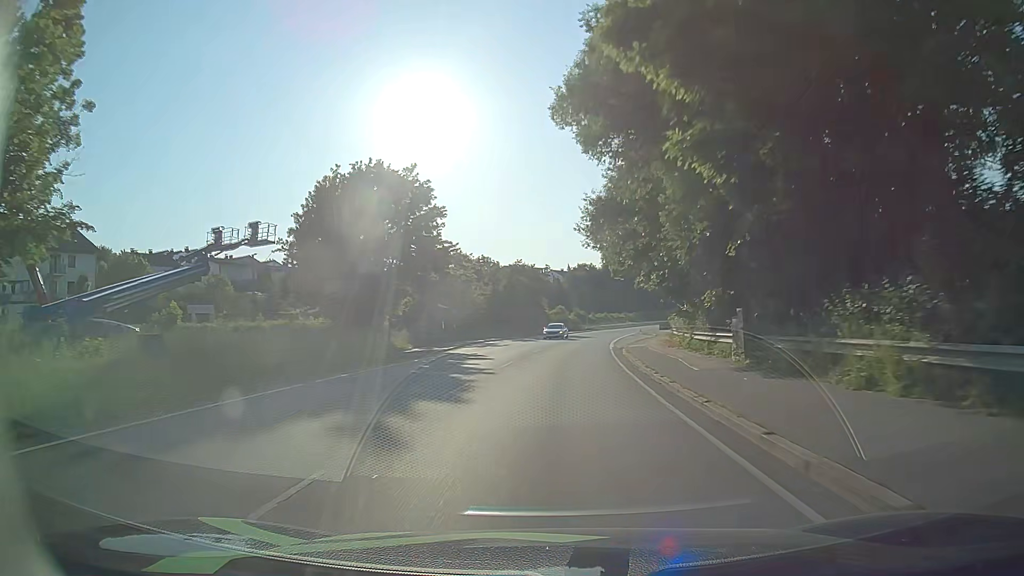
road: primary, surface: asphalt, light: Day
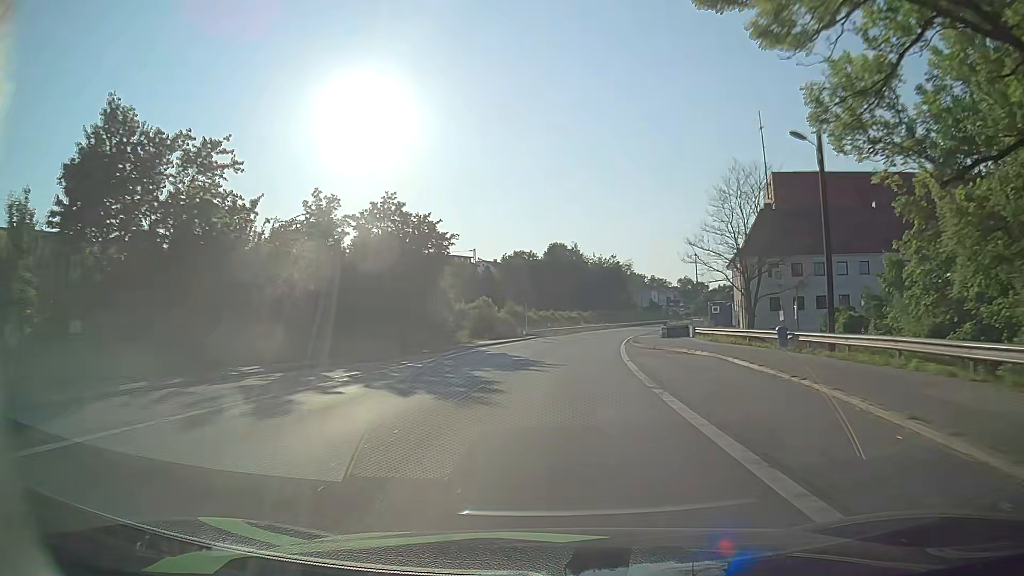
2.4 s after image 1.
(+1.8, +45.1) m; +5°
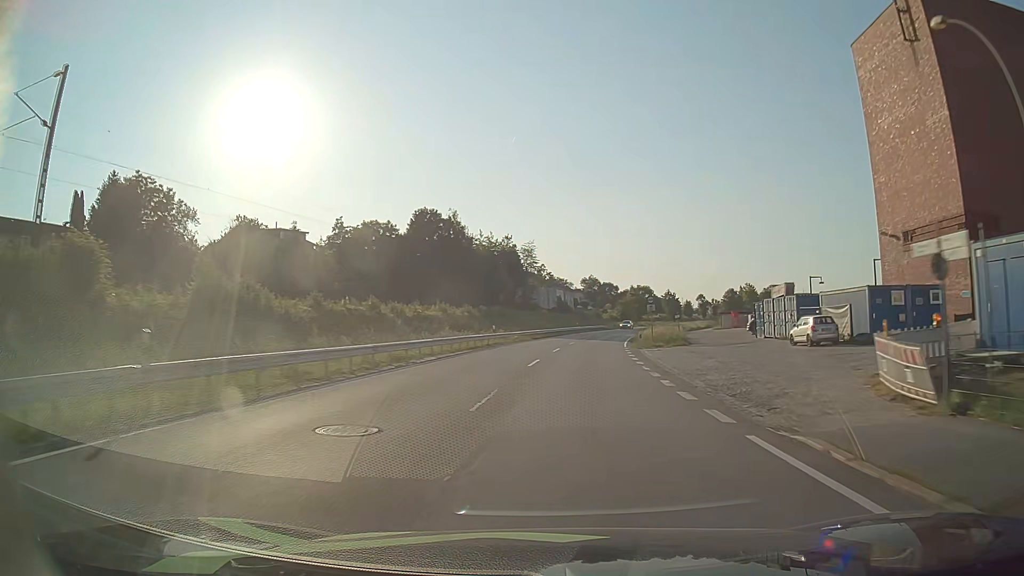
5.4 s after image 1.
(+4.7, +61.1) m; +9°
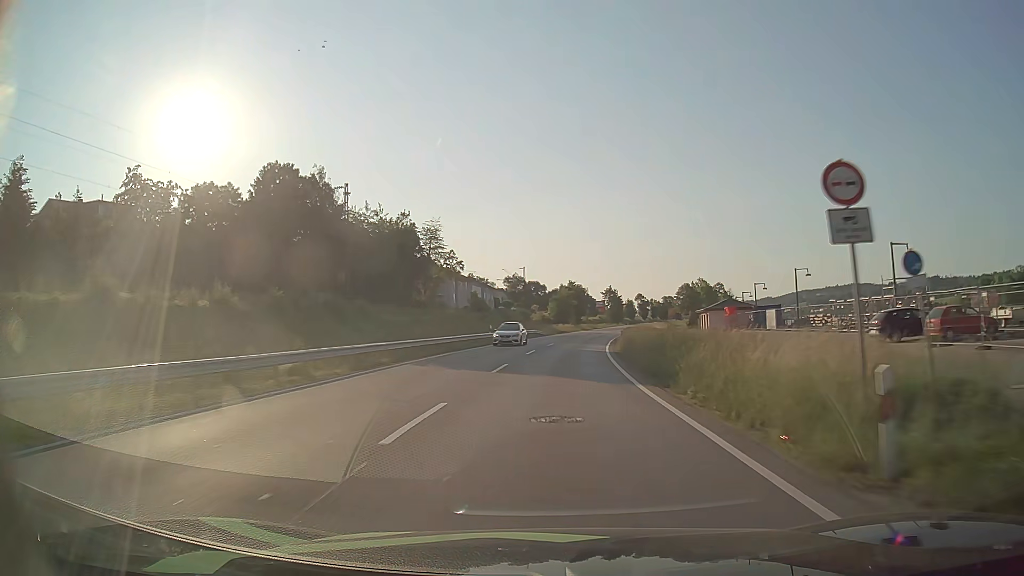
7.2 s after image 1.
(+2.5, +39.1) m; +7°
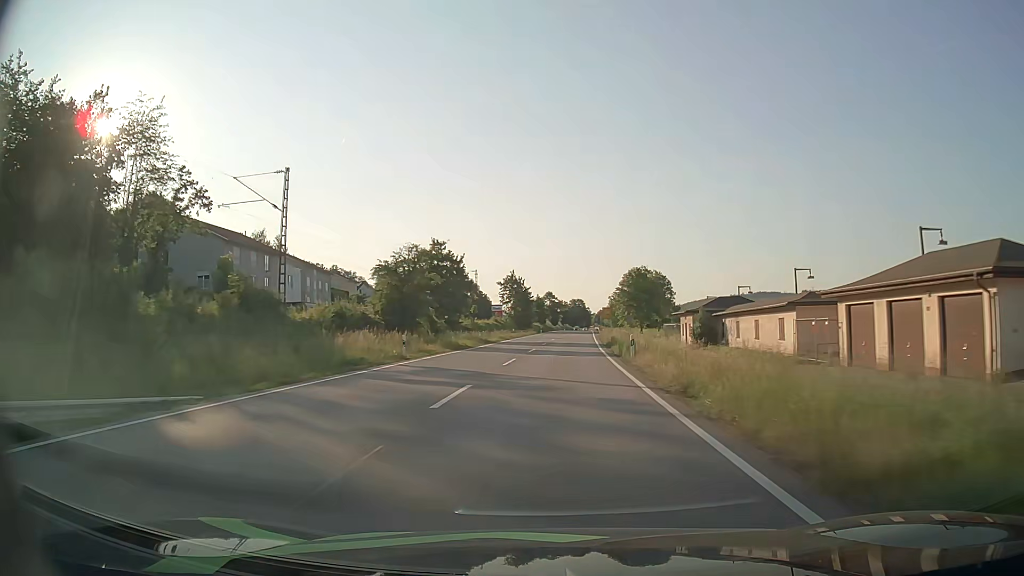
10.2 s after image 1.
(+5.0, +68.2) m; +9°
